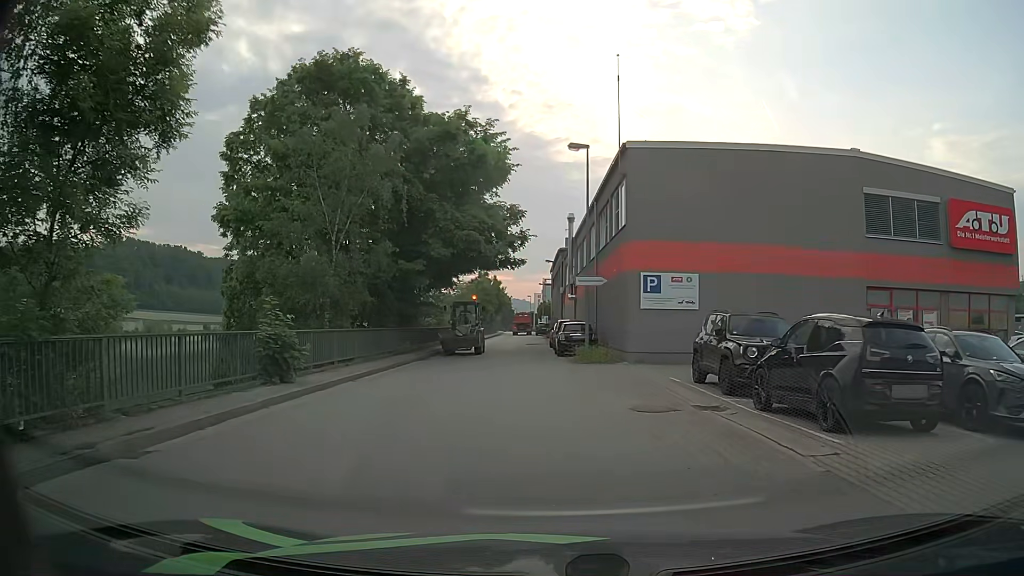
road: unclassified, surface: asphalt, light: Day
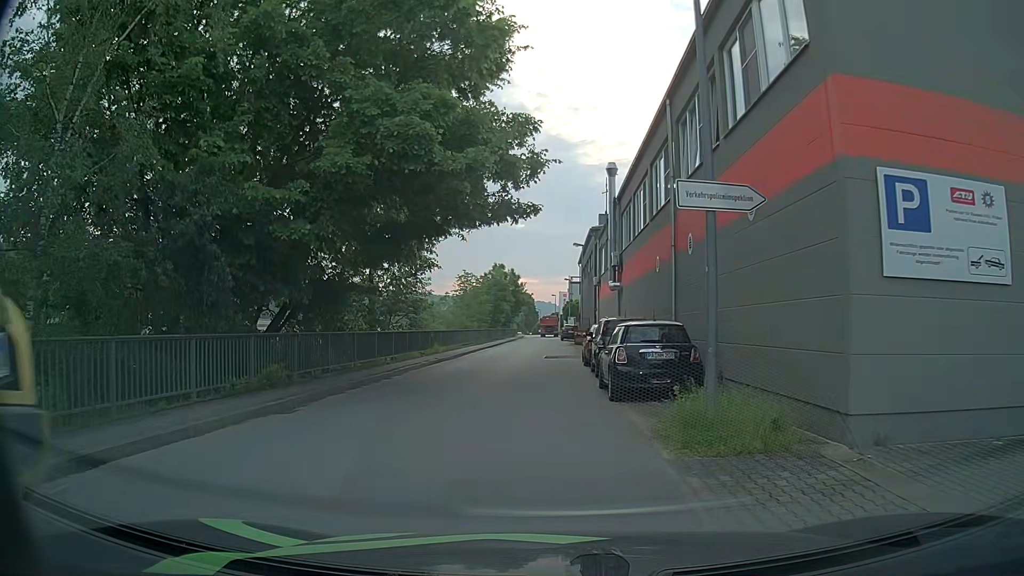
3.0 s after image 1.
(-0.1, +16.1) m; -3°
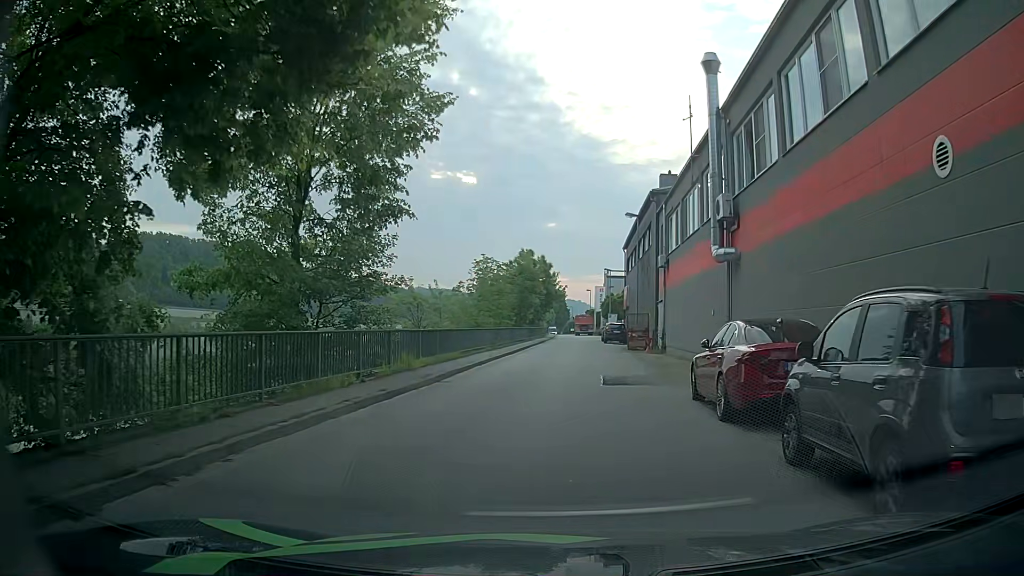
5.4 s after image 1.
(-0.6, +14.0) m; -2°
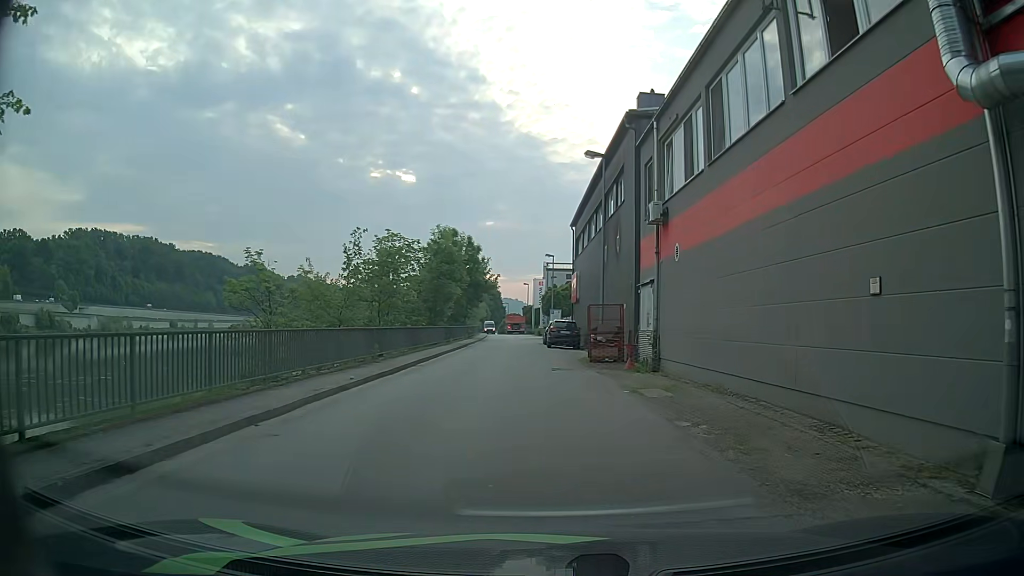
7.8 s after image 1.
(+0.6, +14.0) m; +6°
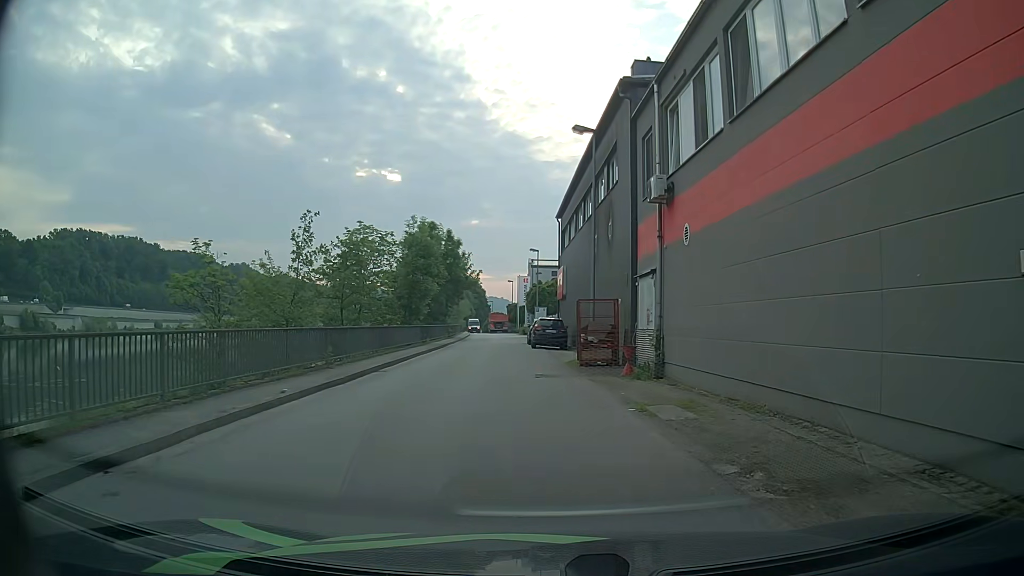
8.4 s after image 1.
(0.0, +3.2) m; 0°
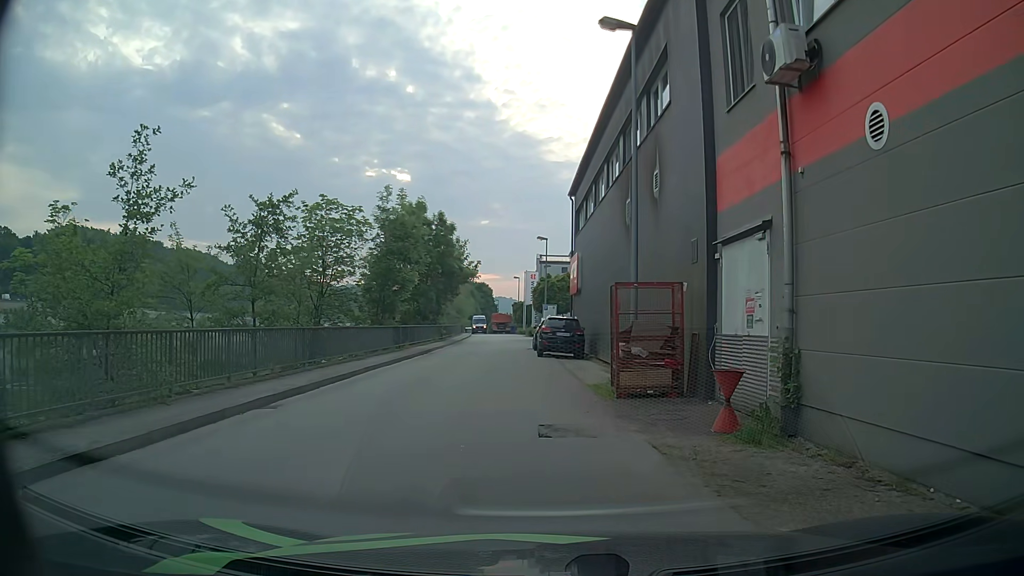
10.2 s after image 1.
(-0.1, +8.5) m; -1°
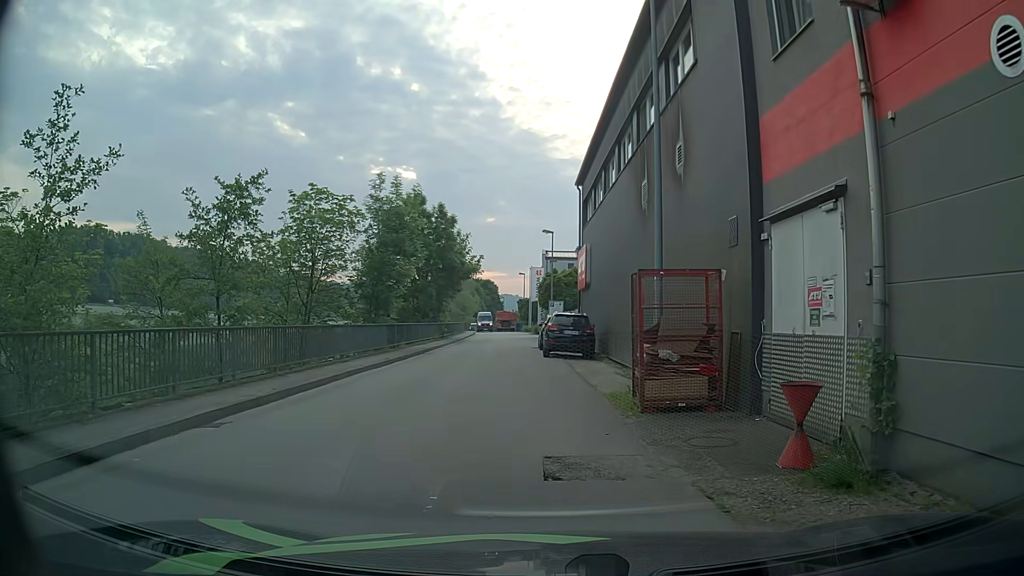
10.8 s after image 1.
(0.0, +2.2) m; +1°
